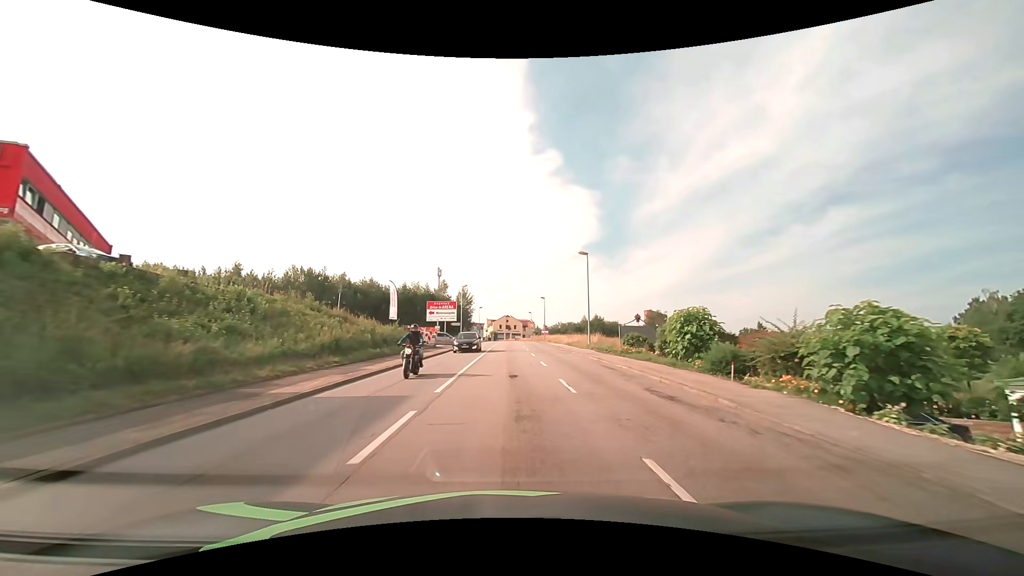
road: tertiary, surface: asphalt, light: Day
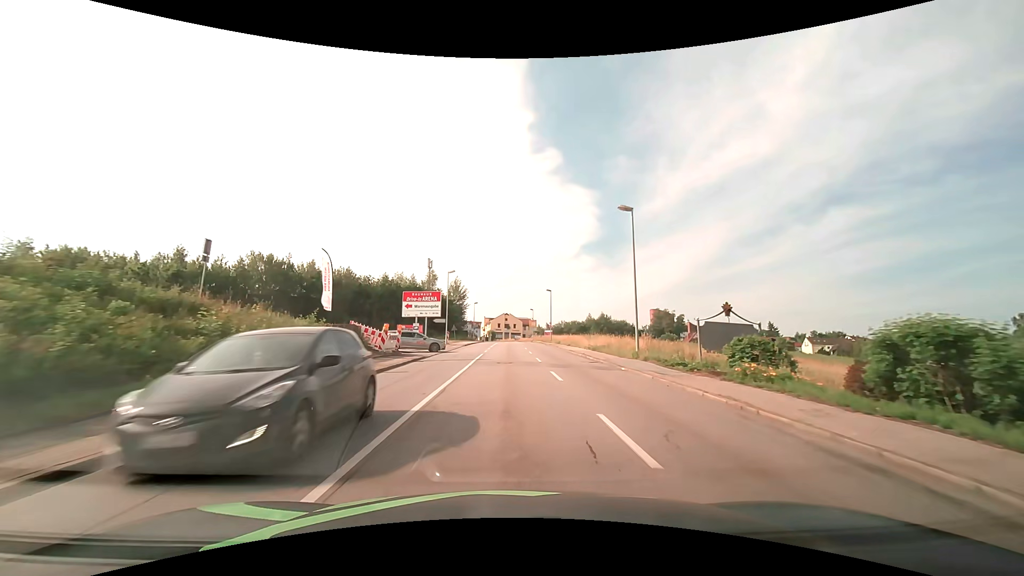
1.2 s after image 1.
(0.0, +15.3) m; 0°
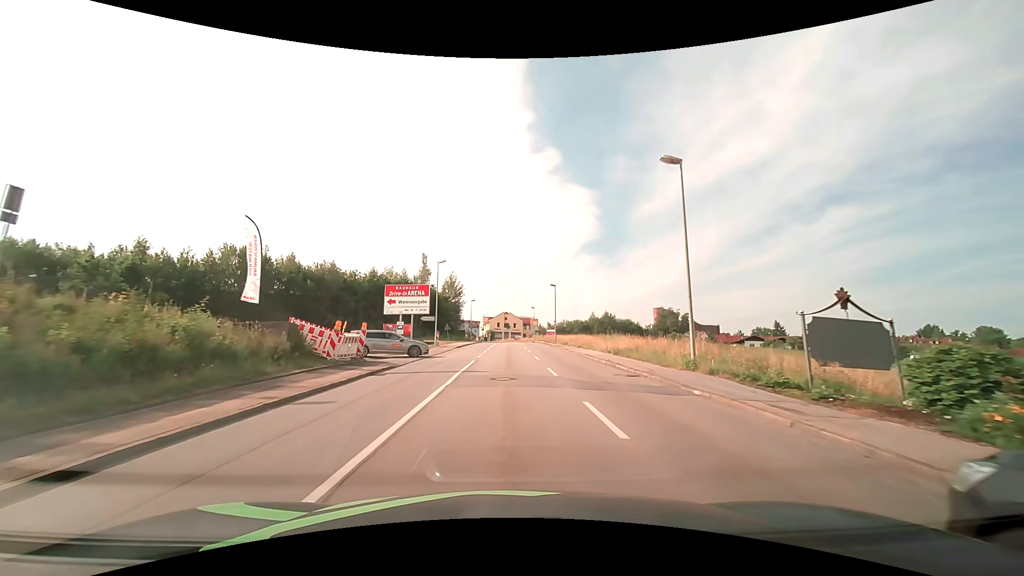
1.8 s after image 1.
(0.0, +7.6) m; 0°
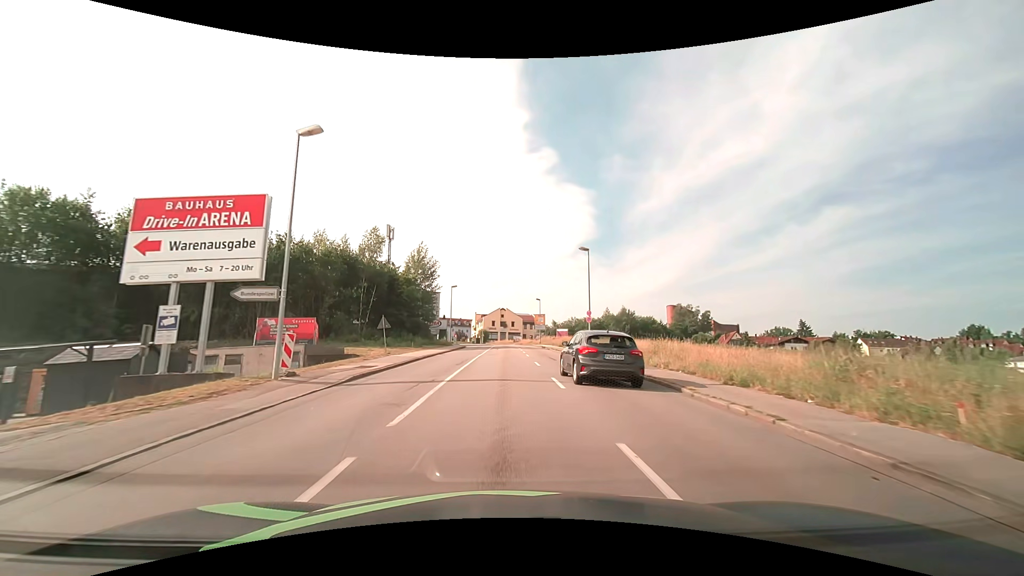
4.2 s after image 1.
(0.0, +30.6) m; 0°
(0, +10) (0, +20) (0, +30) (0, +40) (0, +50) (0, +60) (0, +70) (0, +80) (-1, +90) (-2, +100) m
